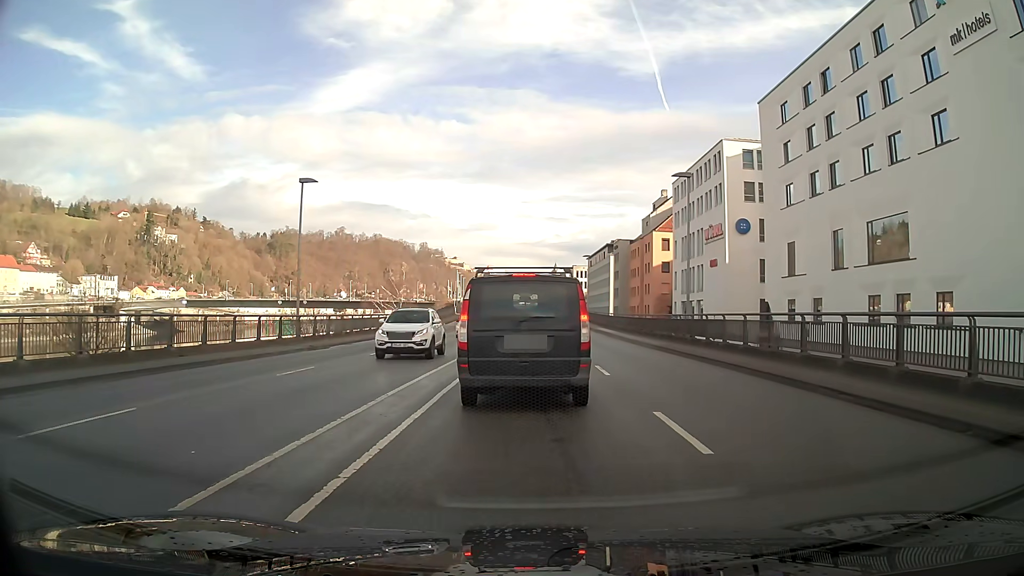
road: primary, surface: asphalt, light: Day
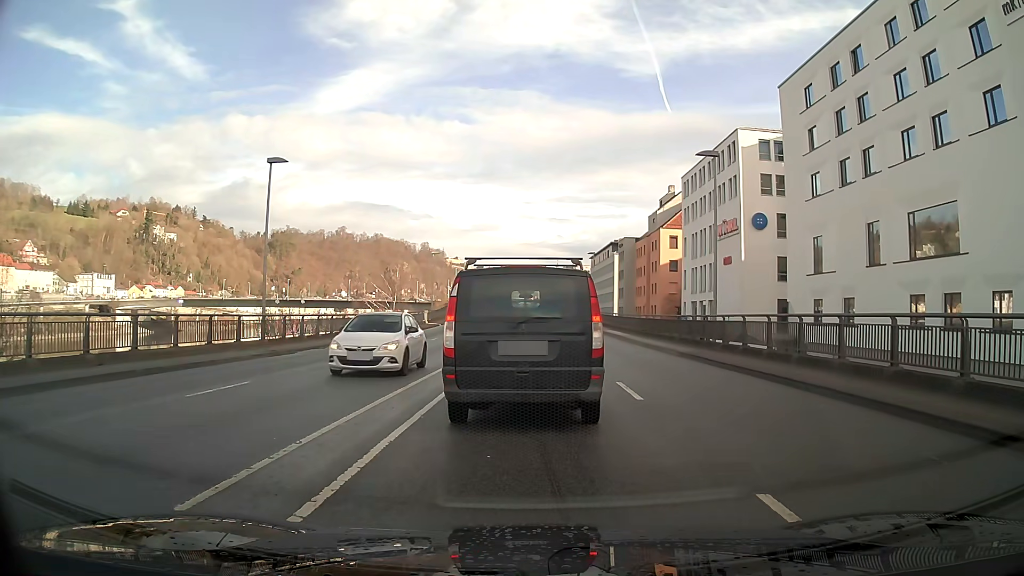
(0.0, +4.3) m; 0°
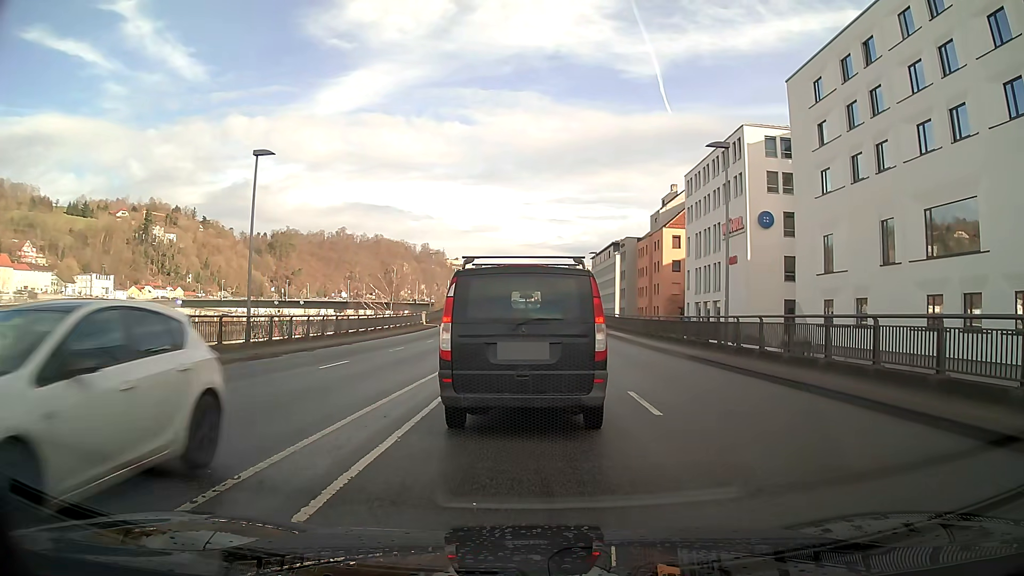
(0.0, +1.5) m; 0°
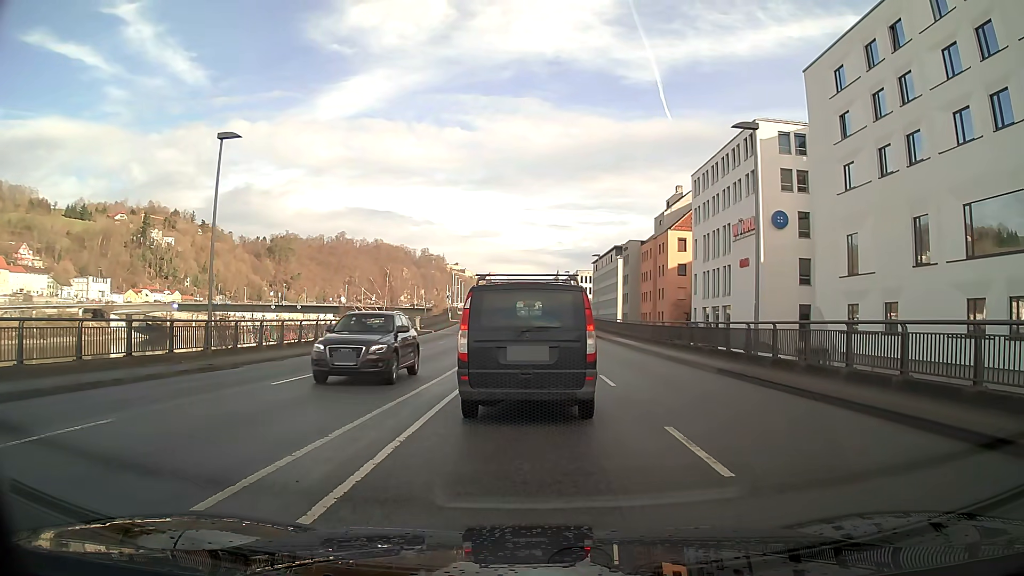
(0.0, +3.5) m; -1°
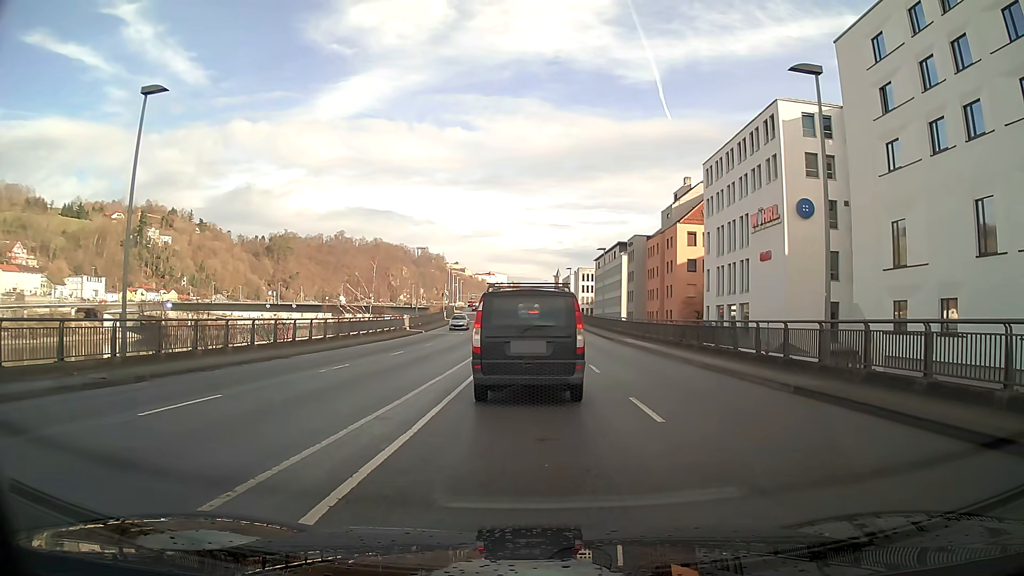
(0.0, +5.8) m; 0°
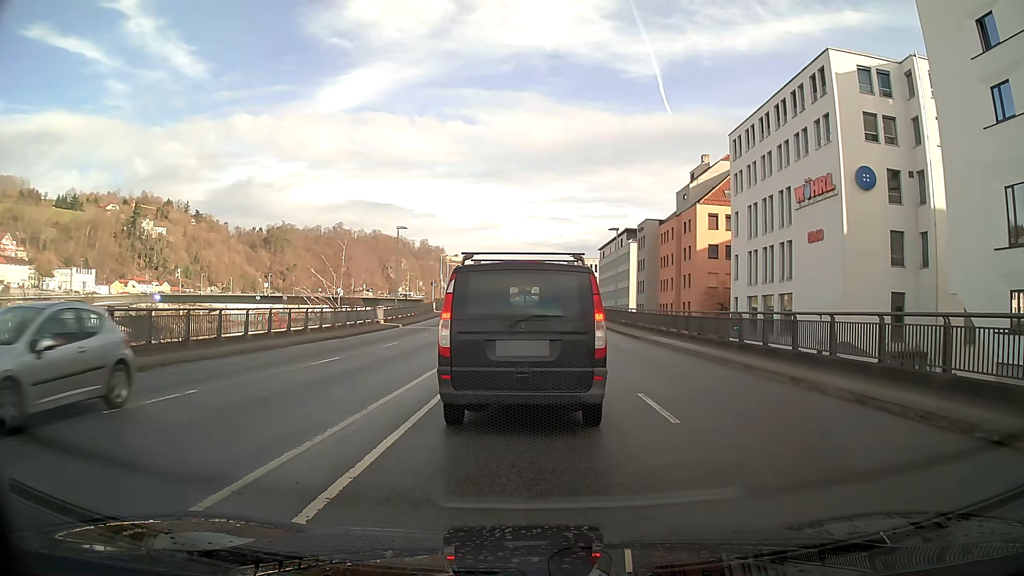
(0.0, +9.8) m; 0°
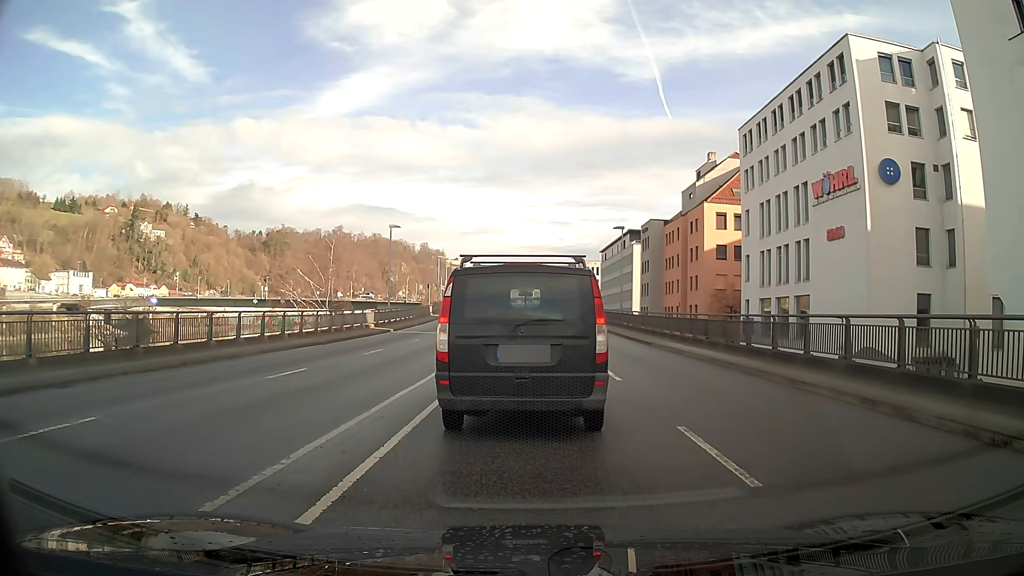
(0.0, +2.9) m; 0°
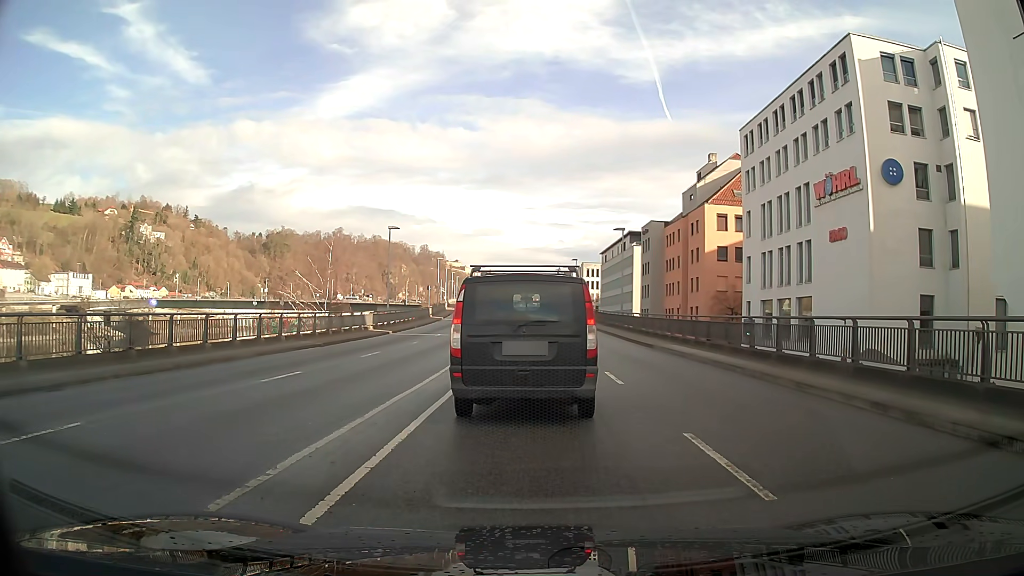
(0.0, +0.4) m; 0°
